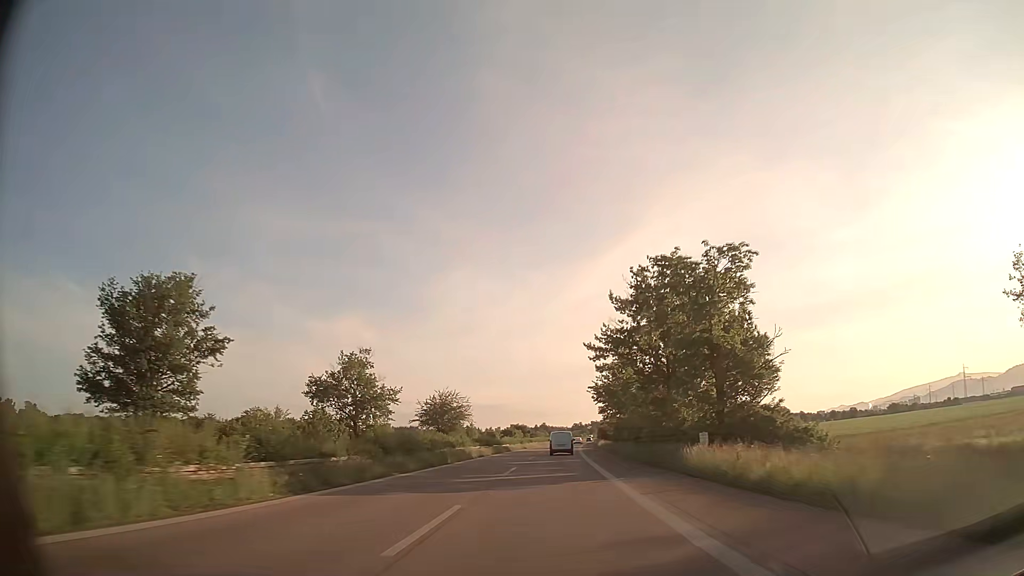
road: trunk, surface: asphalt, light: Day
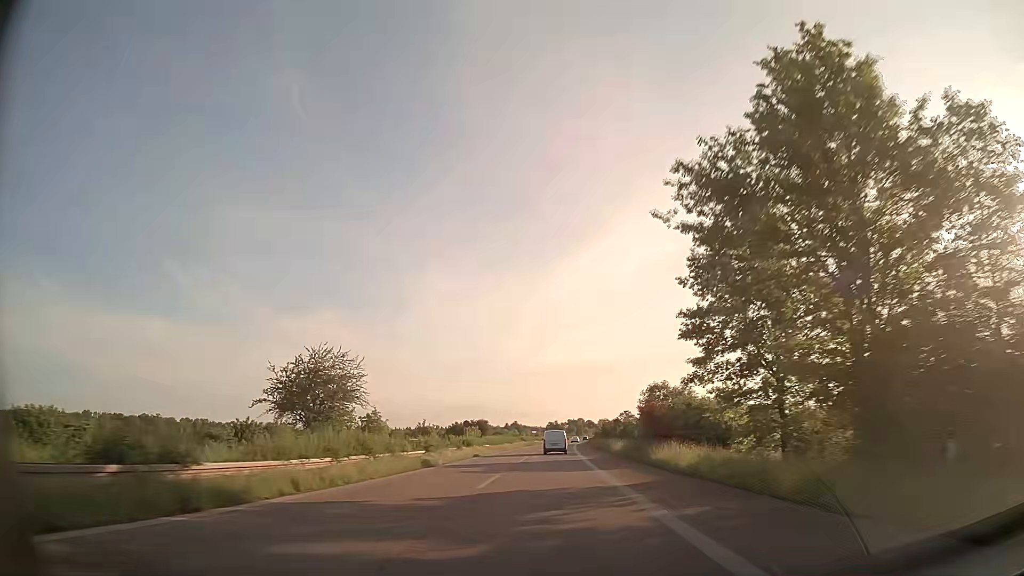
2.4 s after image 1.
(+1.1, +62.3) m; +2°
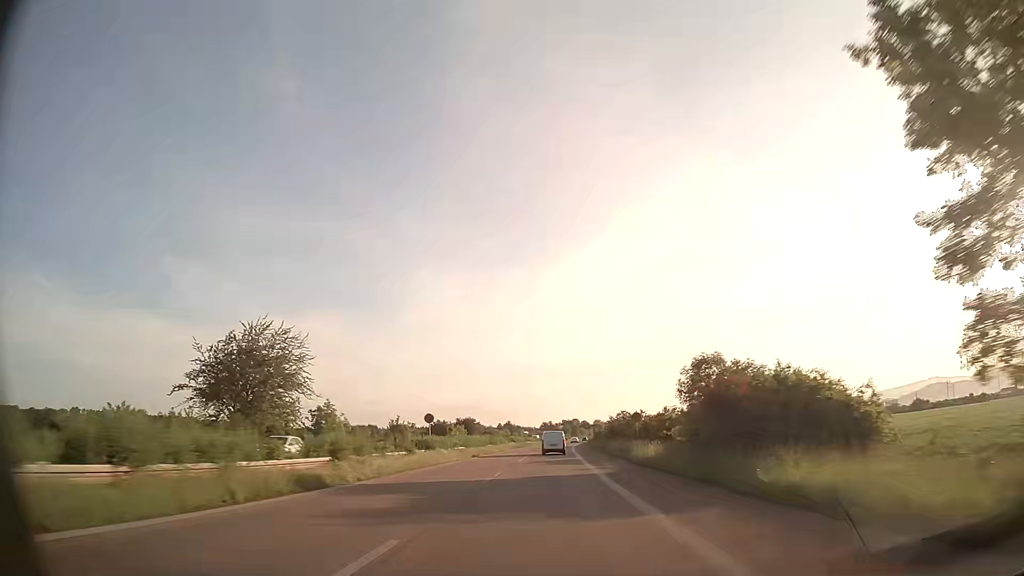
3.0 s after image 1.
(+0.1, +15.5) m; 0°
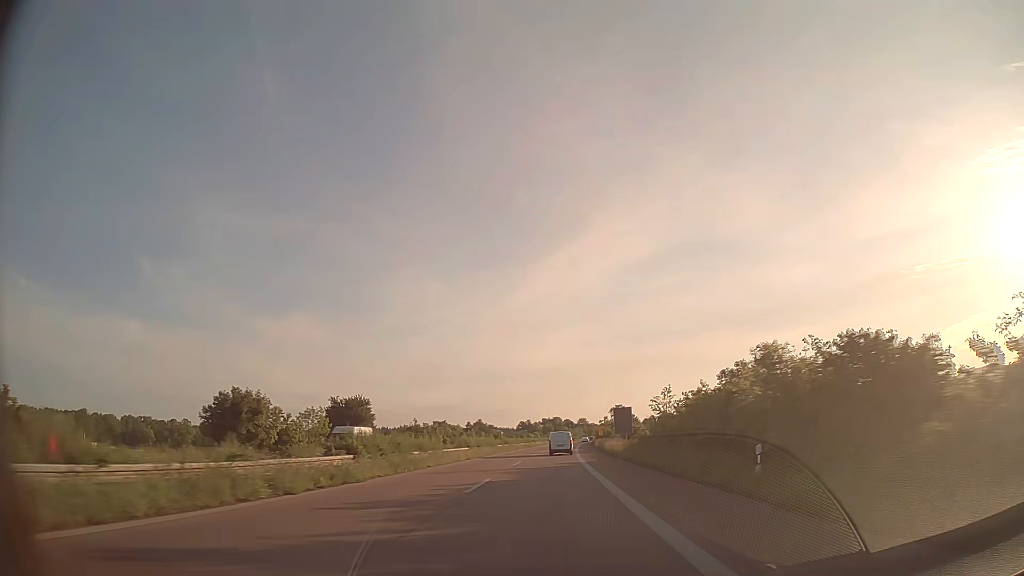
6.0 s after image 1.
(+1.3, +76.6) m; +2°
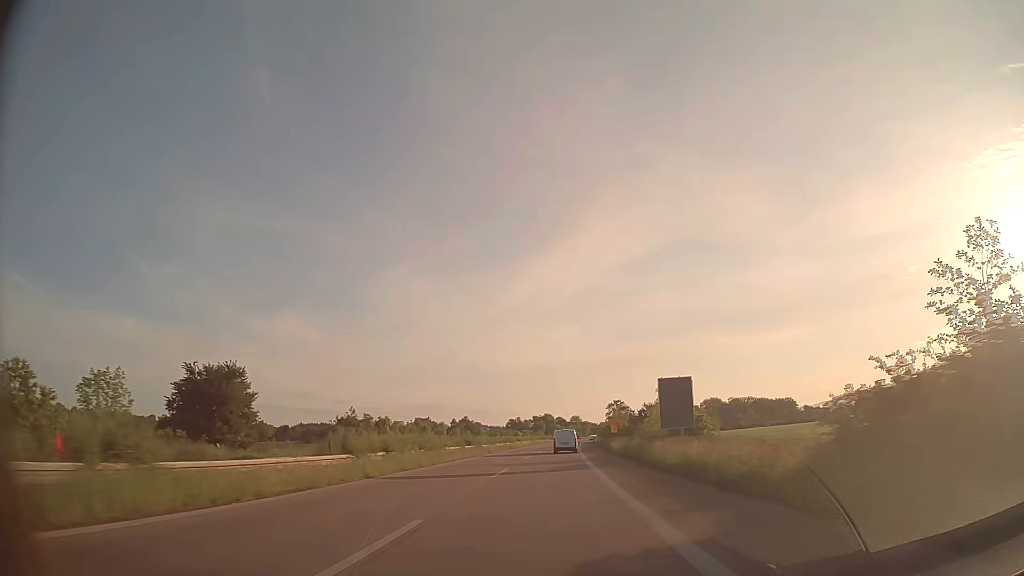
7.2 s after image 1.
(+0.3, +30.3) m; +1°
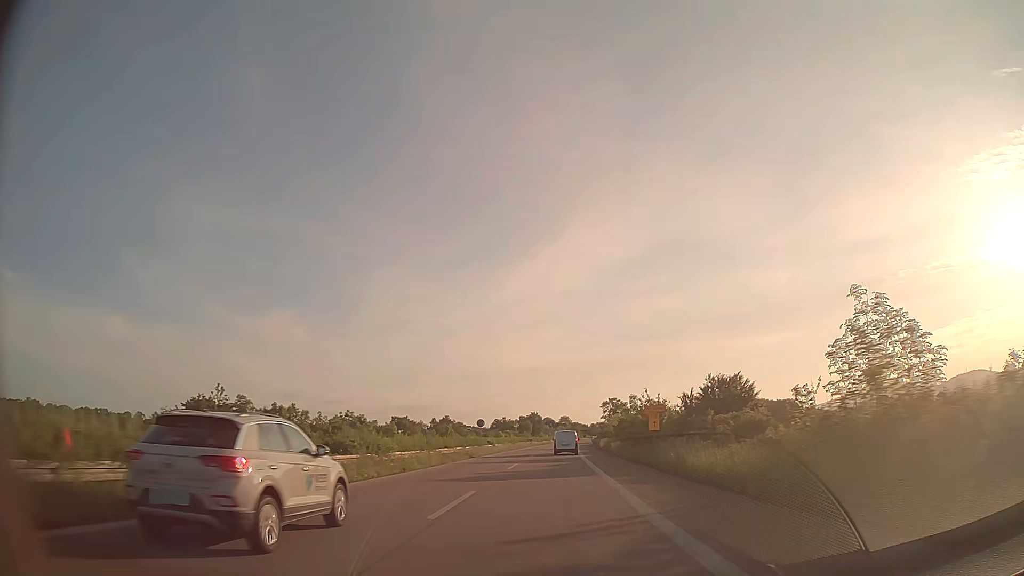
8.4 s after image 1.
(+0.2, +30.1) m; +1°
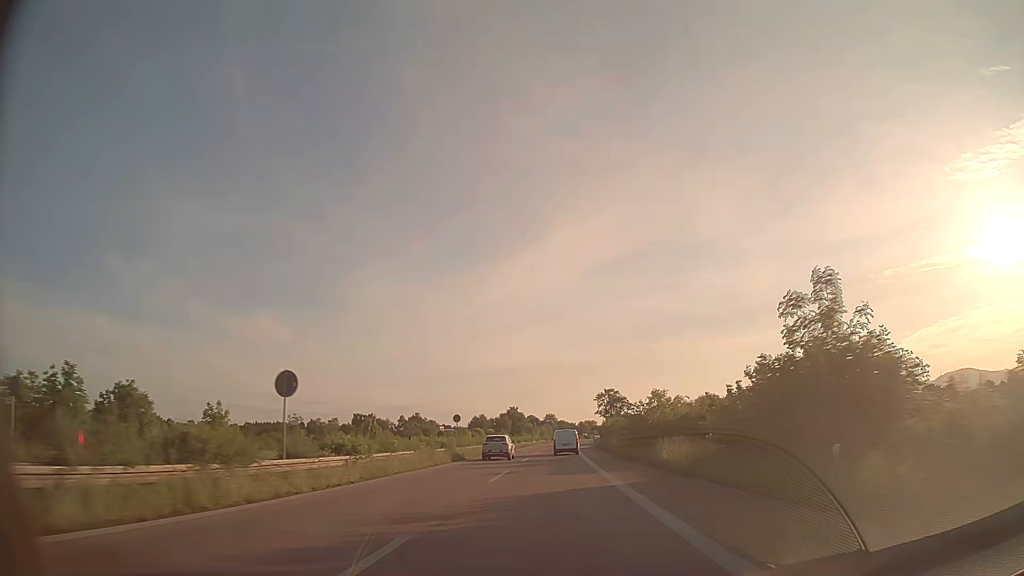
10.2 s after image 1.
(+0.5, +44.9) m; +1°
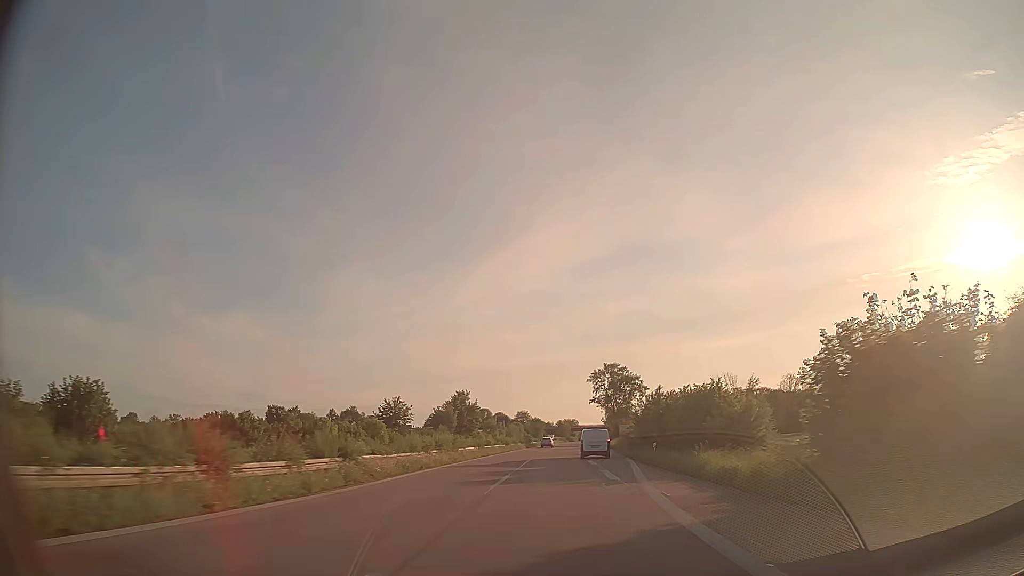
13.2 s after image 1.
(+1.3, +75.0) m; +2°
(0, +10) (0, +20) (0, +30) (0, +40) (+1, +50) (+1, +60) (+1, +70) (+2, +80) (+2, +90) (+3, +100) m
